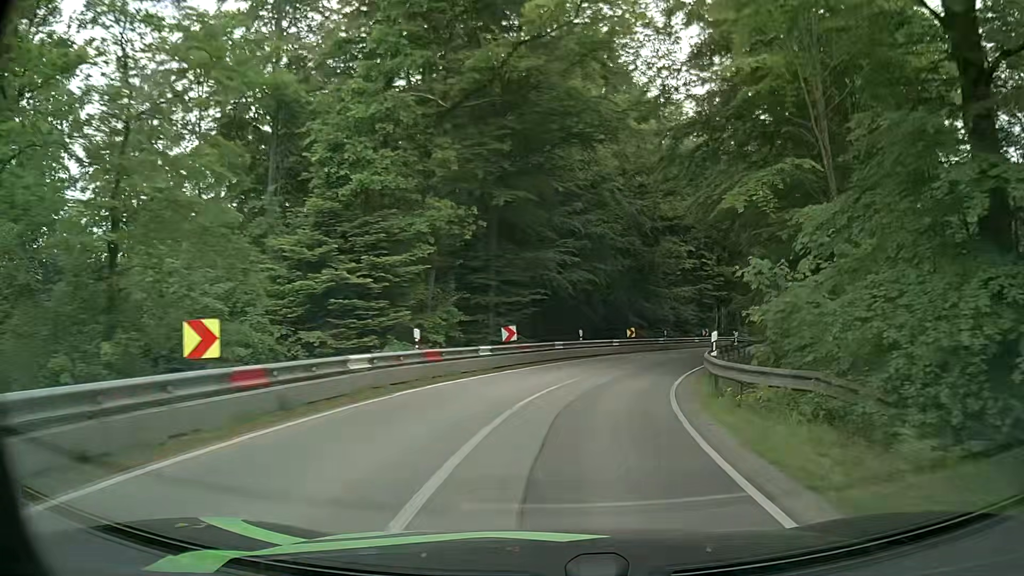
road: secondary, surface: asphalt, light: Day
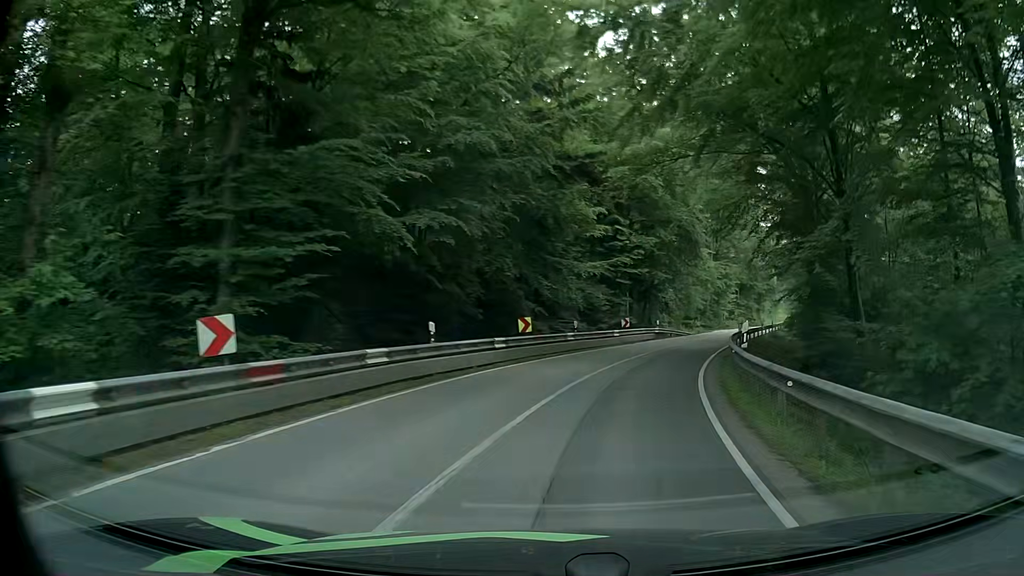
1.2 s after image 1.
(+1.2, +15.2) m; +10°
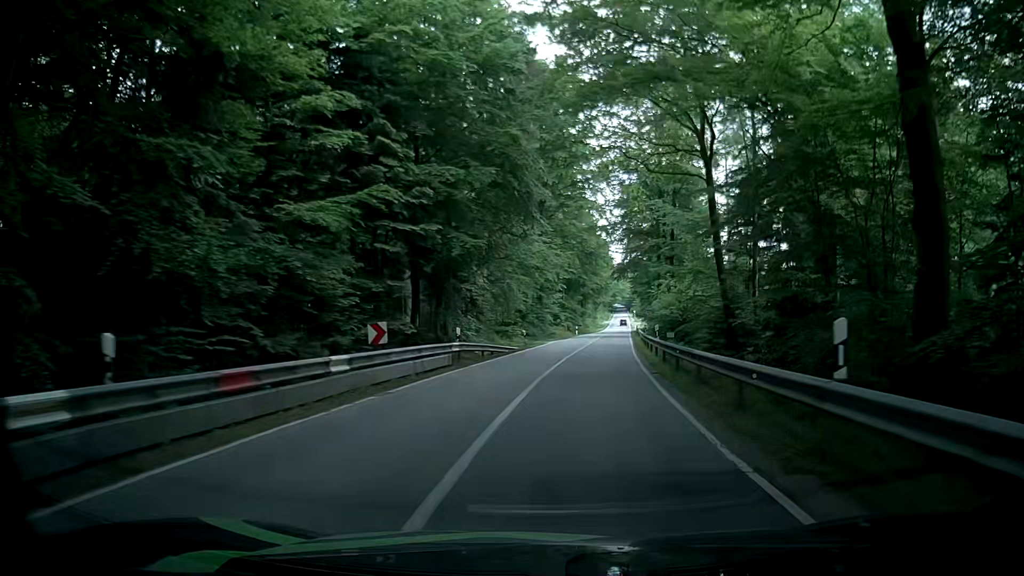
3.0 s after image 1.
(+3.2, +22.9) m; +16°
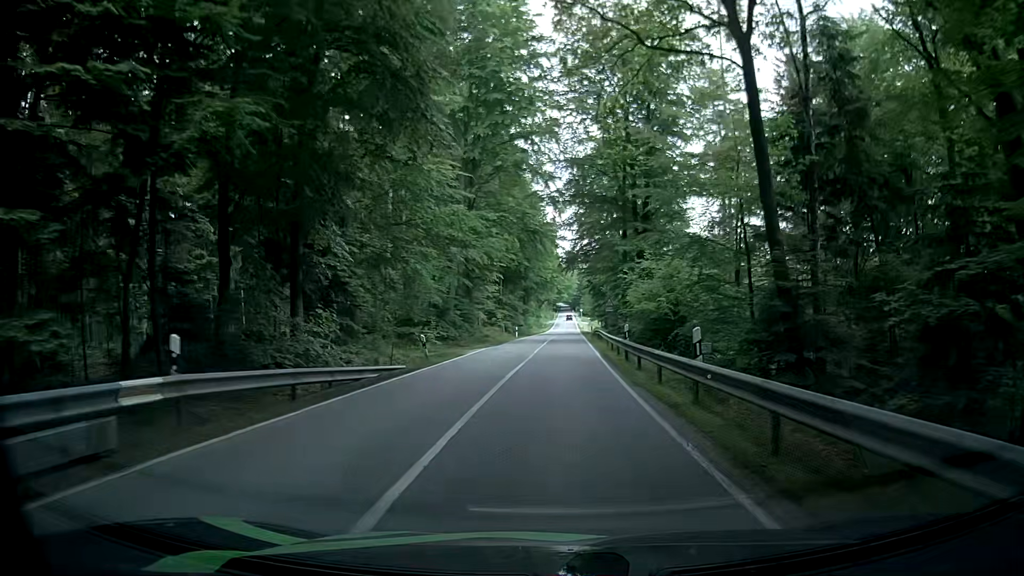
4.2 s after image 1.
(+1.0, +15.7) m; +6°
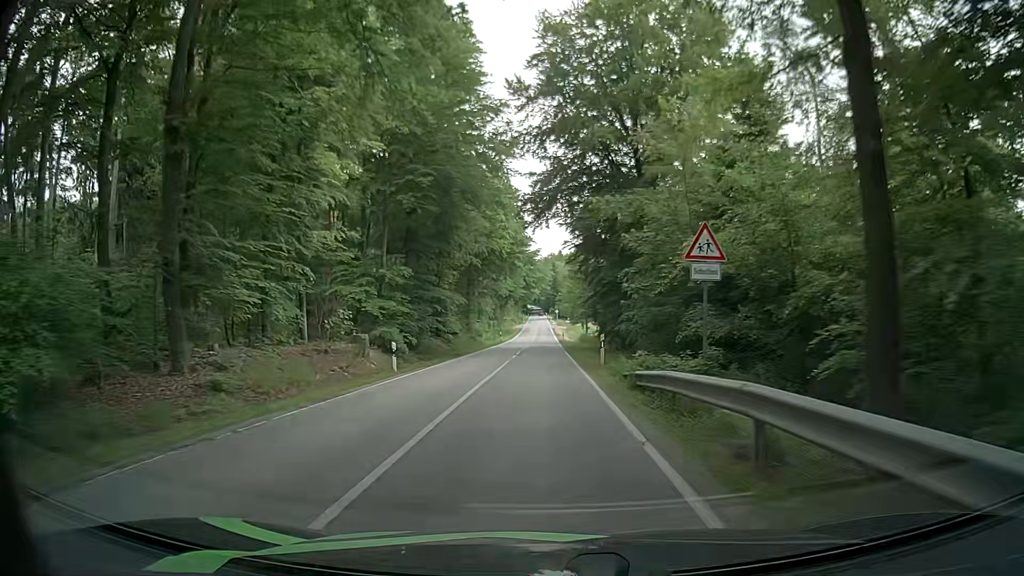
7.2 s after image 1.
(+0.9, +41.0) m; +3°
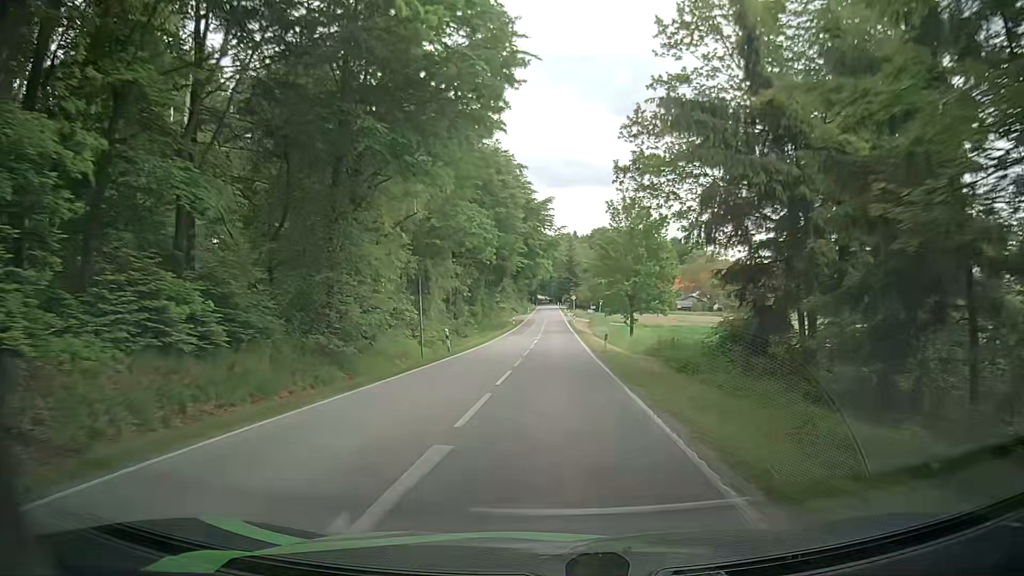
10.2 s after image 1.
(-1.4, +44.8) m; -3°
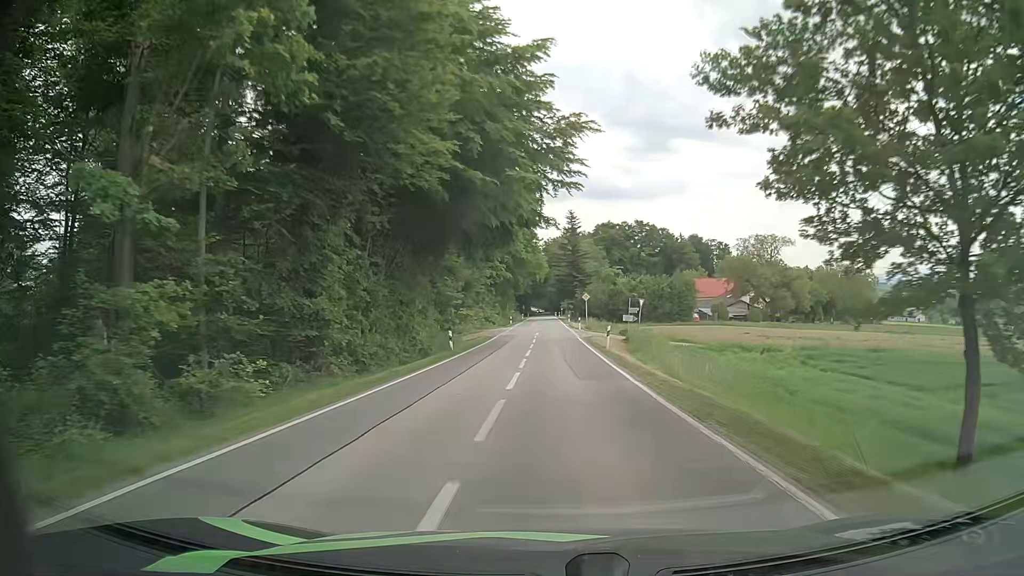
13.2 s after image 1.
(+0.7, +48.8) m; +1°
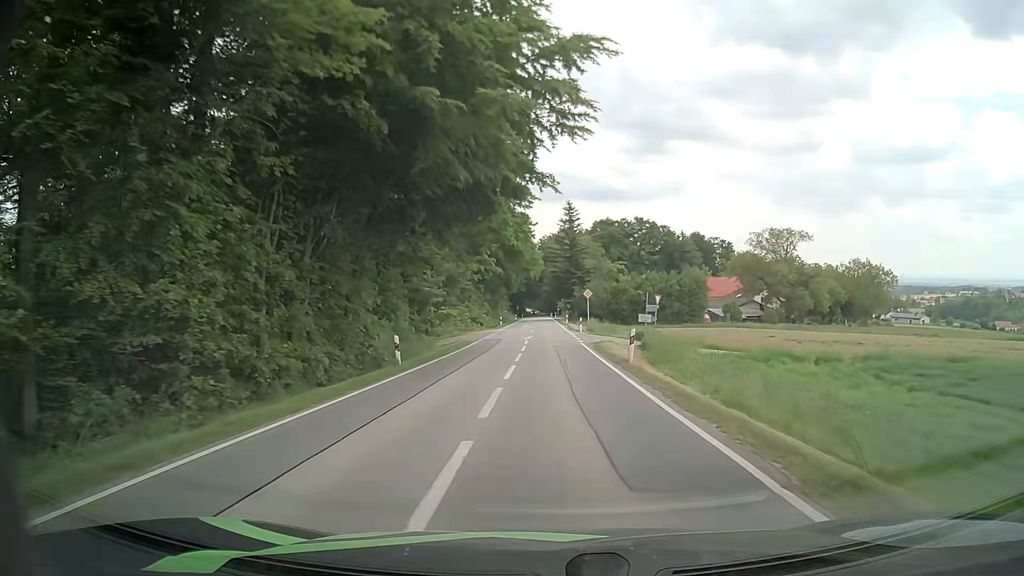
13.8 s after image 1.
(0.0, +10.1) m; 0°
(0, +10) (0, +20) (0, +30) (0, +40) (0, +50) (0, +60) (0, +70) (0, +80) (0, +90) (0, +100) m
